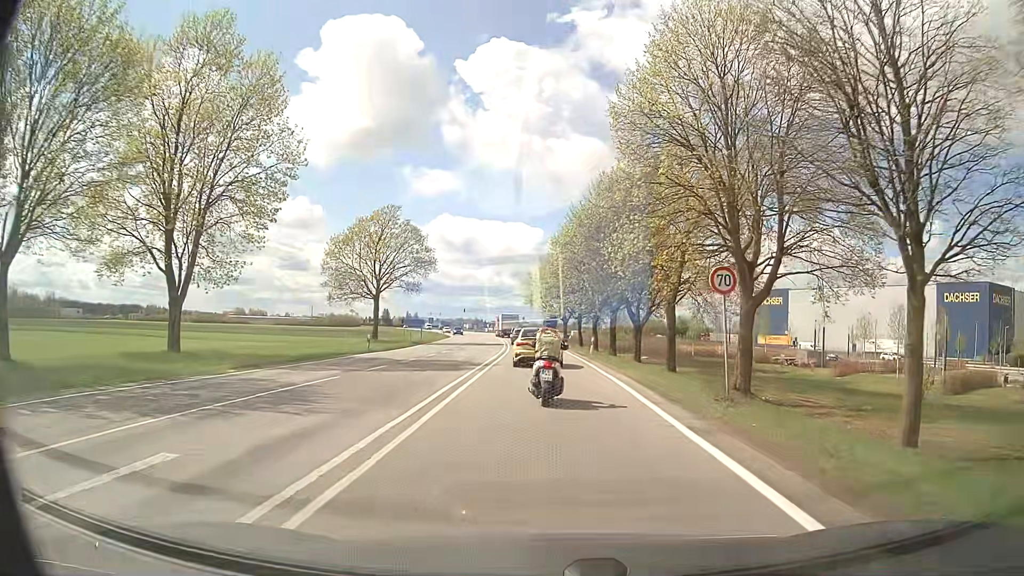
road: secondary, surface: asphalt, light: Day
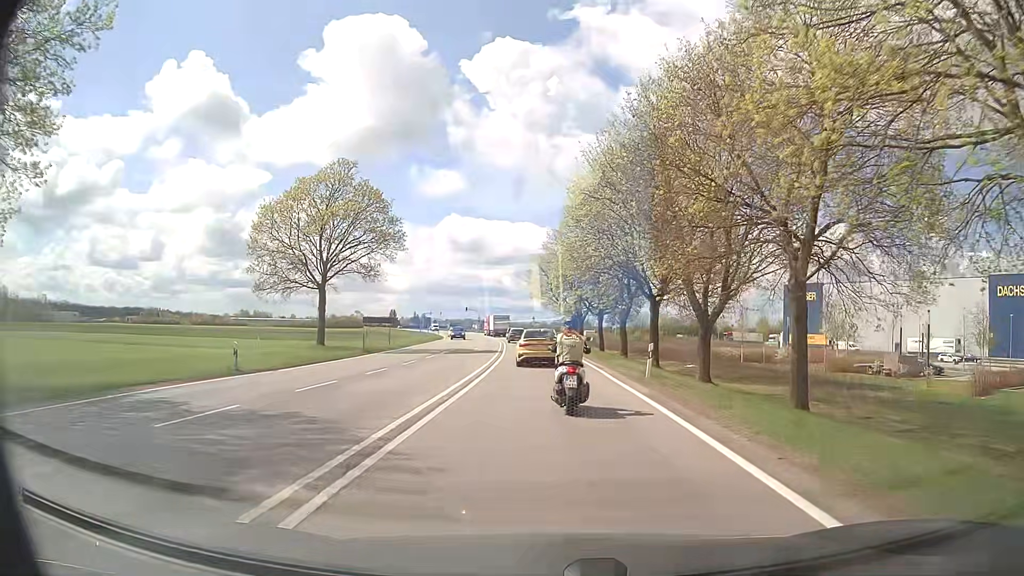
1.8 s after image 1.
(-0.1, +18.5) m; 0°
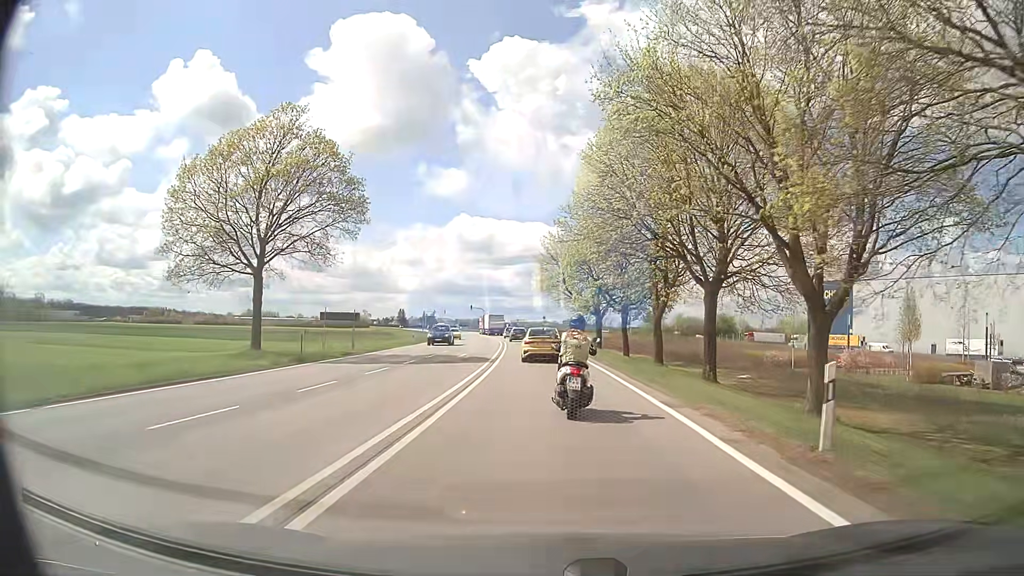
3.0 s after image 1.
(-0.1, +12.5) m; 0°
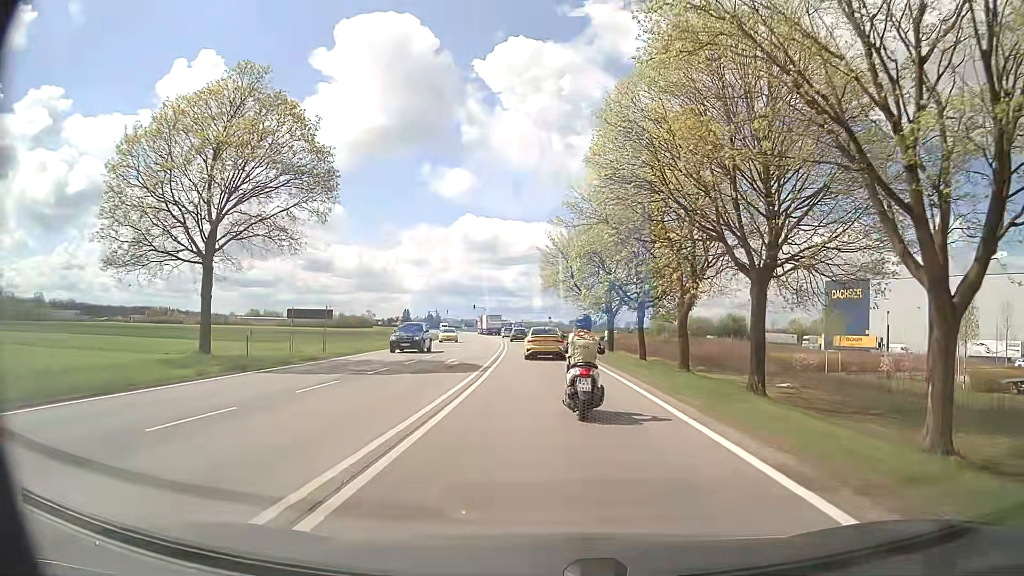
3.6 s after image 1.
(-0.1, +6.3) m; -1°
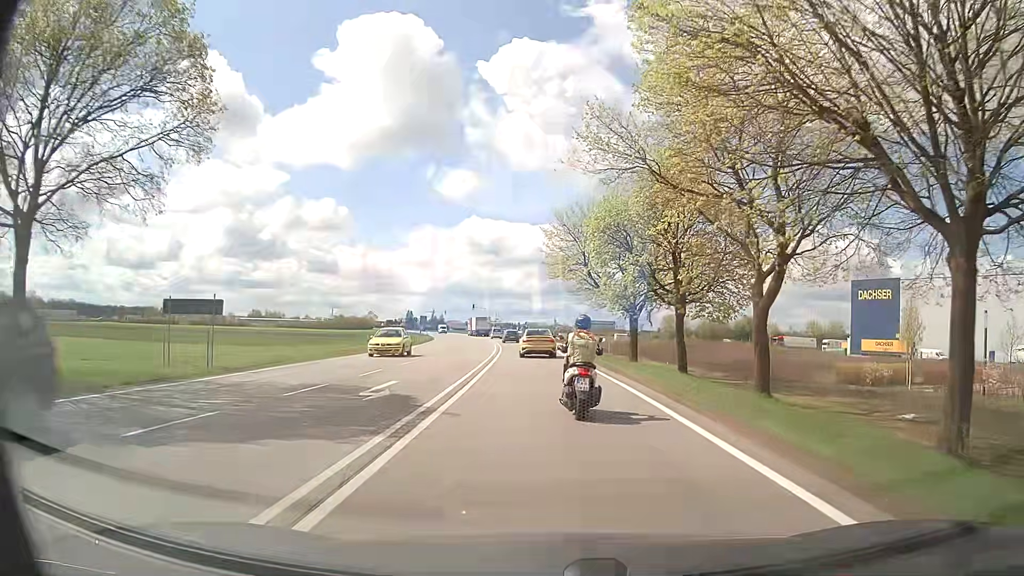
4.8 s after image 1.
(0.0, +12.7) m; 0°
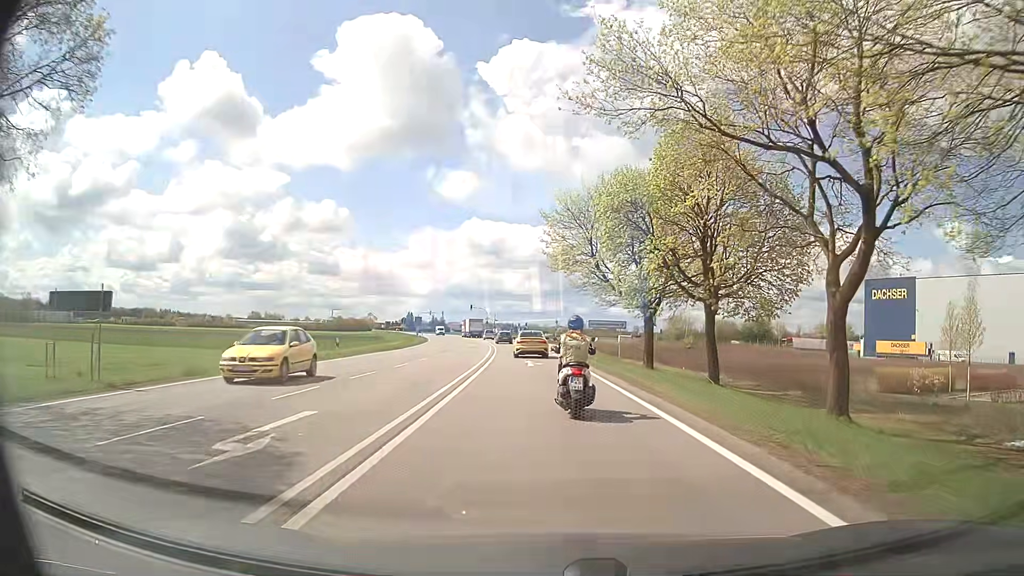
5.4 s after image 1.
(0.0, +6.6) m; 0°
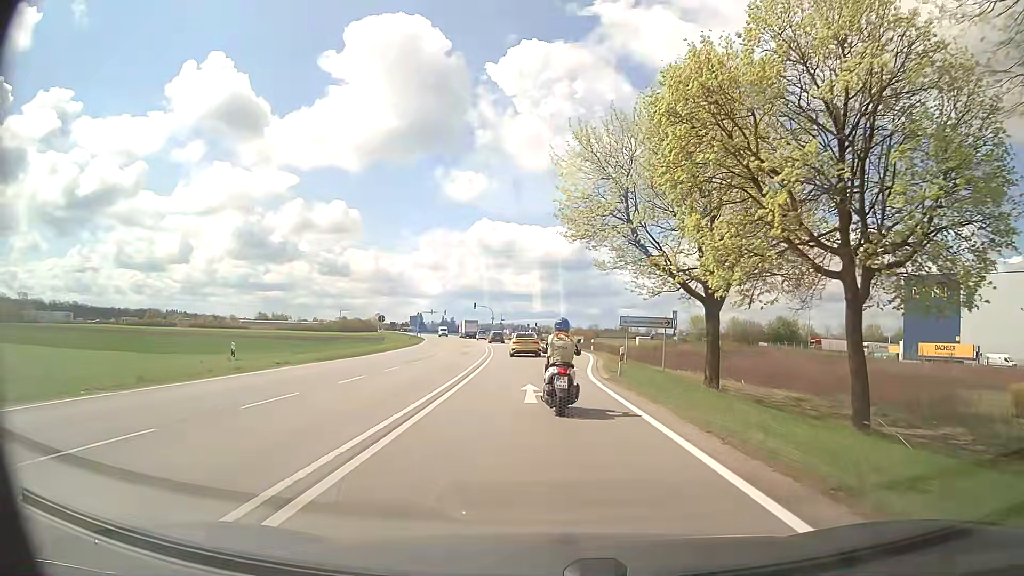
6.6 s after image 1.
(0.0, +13.7) m; -1°
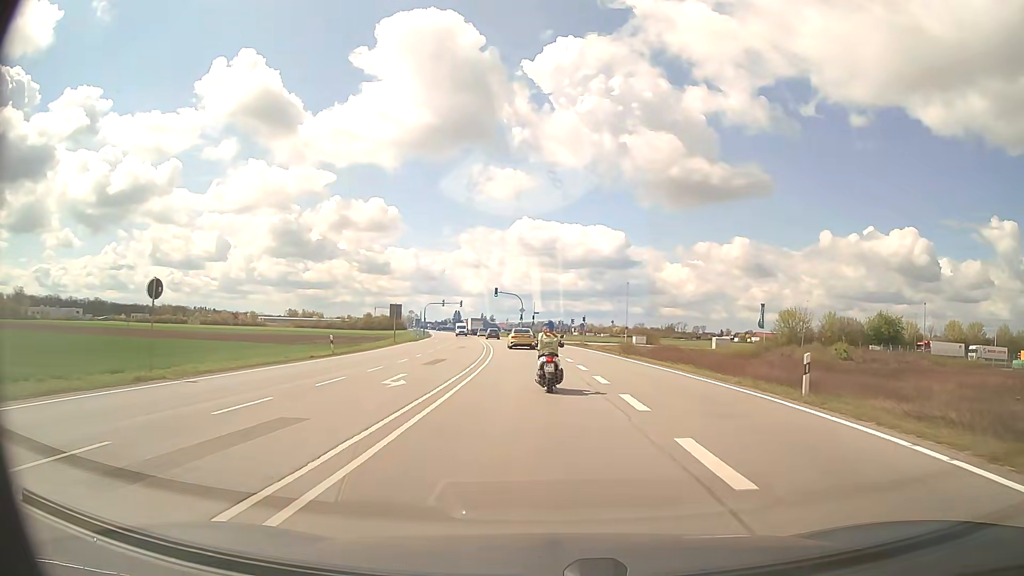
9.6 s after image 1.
(-1.2, +38.1) m; -4°
(0, +10) (0, +20) (-1, +30) (-1, +40) (-2, +50) (-3, +60) (-4, +70) (-6, +80) (-7, +90) (-8, +100) m
